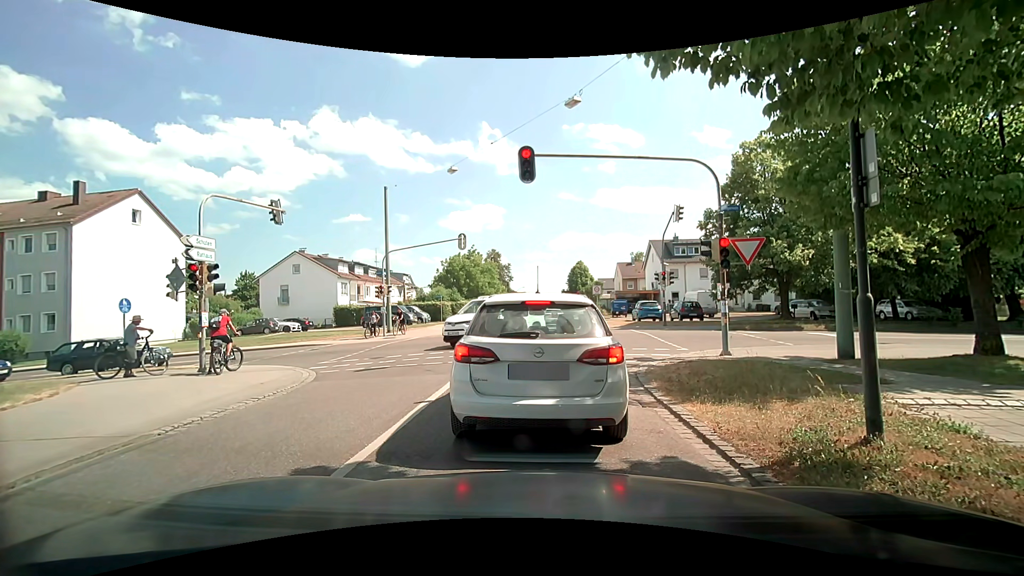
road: residential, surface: asphalt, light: Day
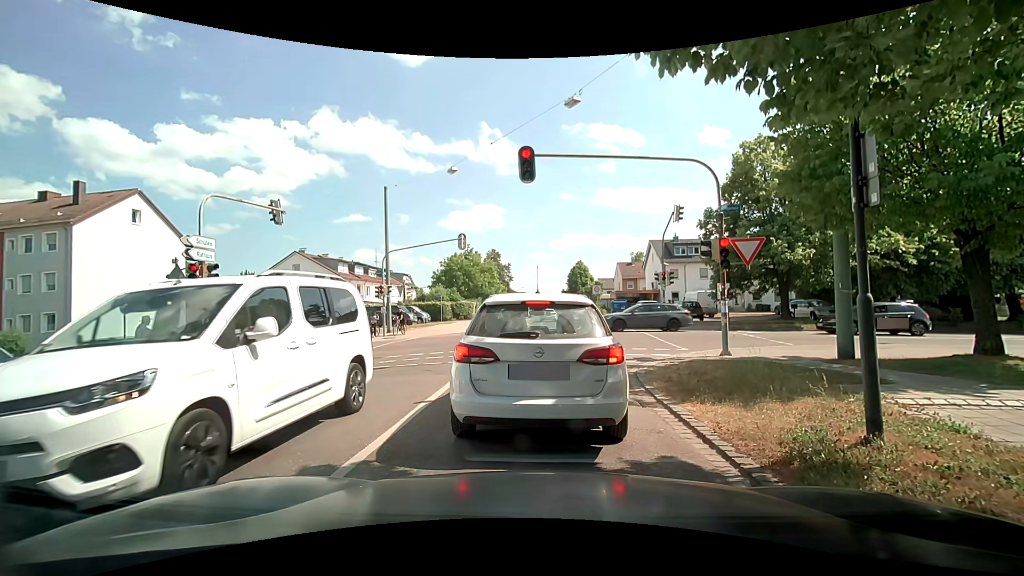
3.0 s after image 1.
(0.0, 0.0) m; 0°
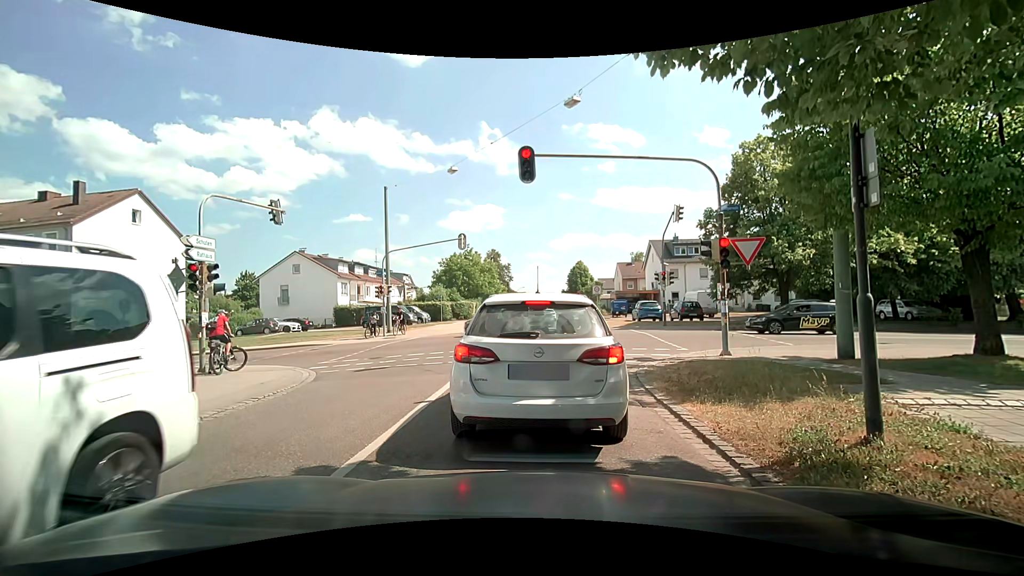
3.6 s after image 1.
(0.0, 0.0) m; 0°
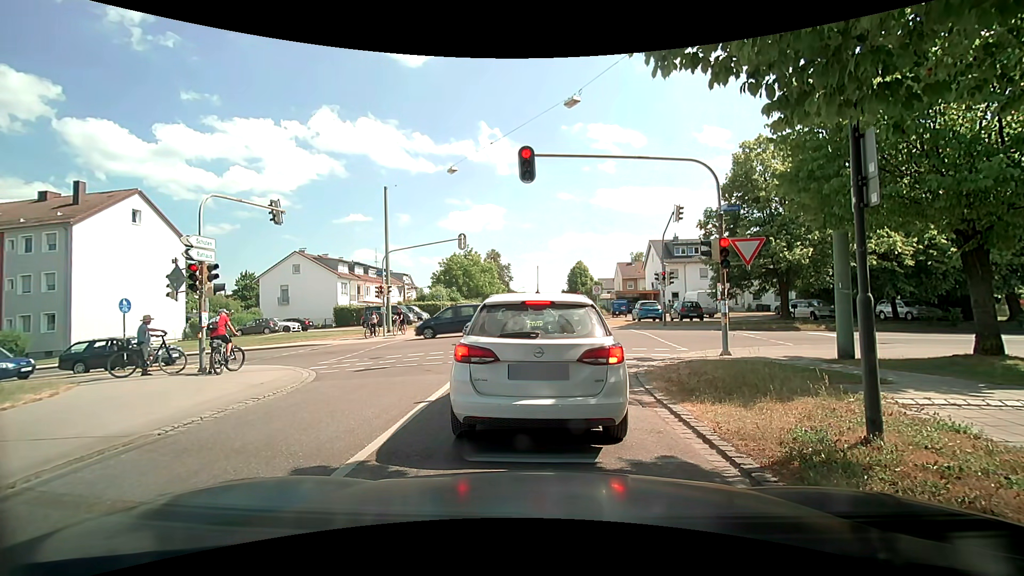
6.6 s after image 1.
(0.0, 0.0) m; 0°
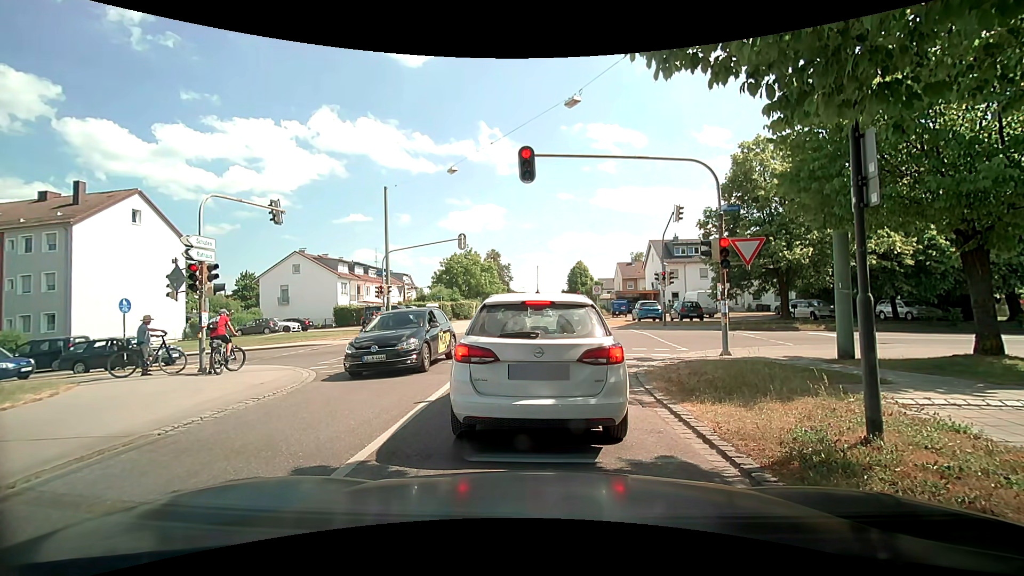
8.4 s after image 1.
(0.0, 0.0) m; 0°
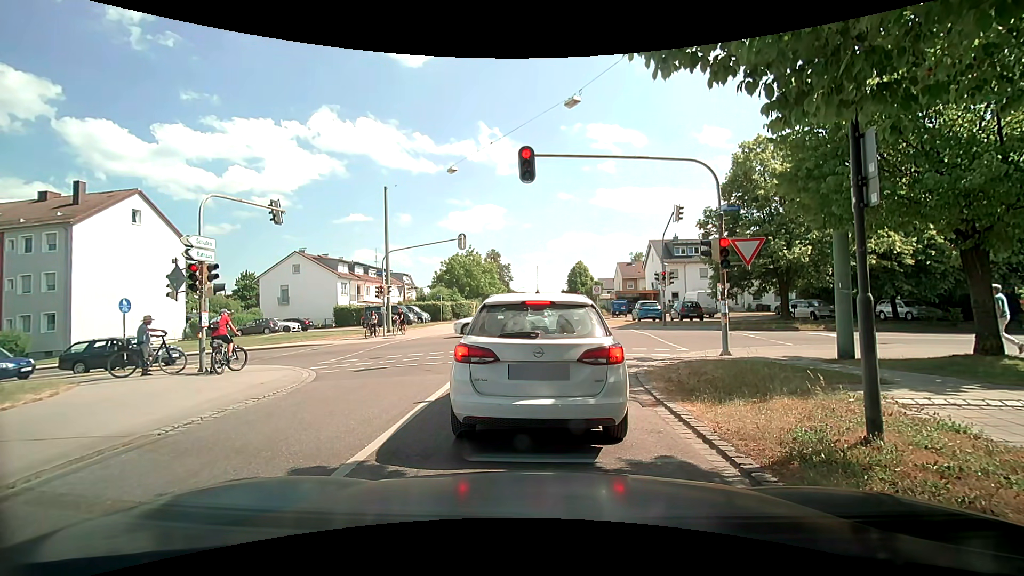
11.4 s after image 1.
(0.0, 0.0) m; 0°
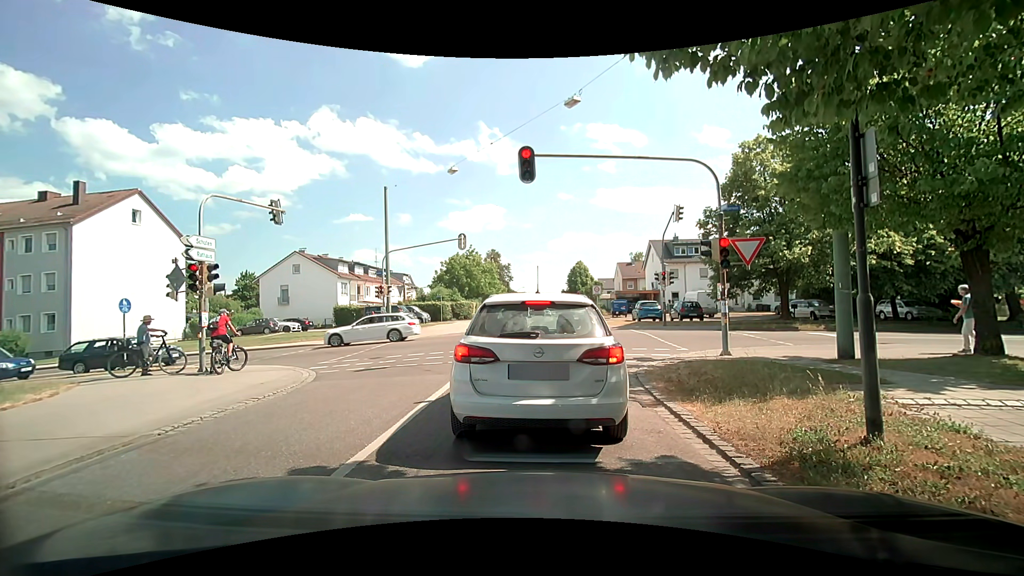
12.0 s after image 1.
(0.0, 0.0) m; 0°
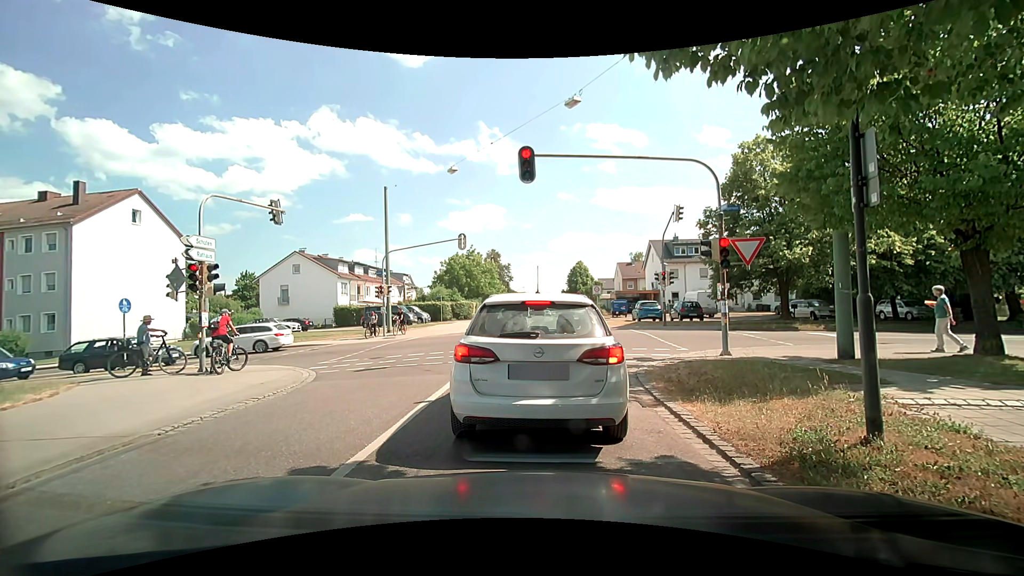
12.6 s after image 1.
(0.0, 0.0) m; 0°
